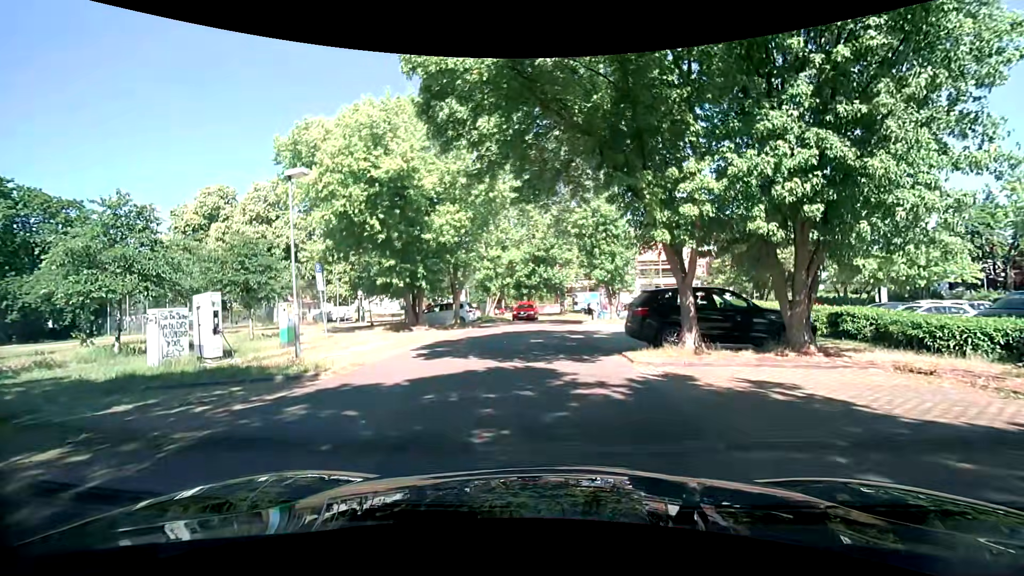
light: Day
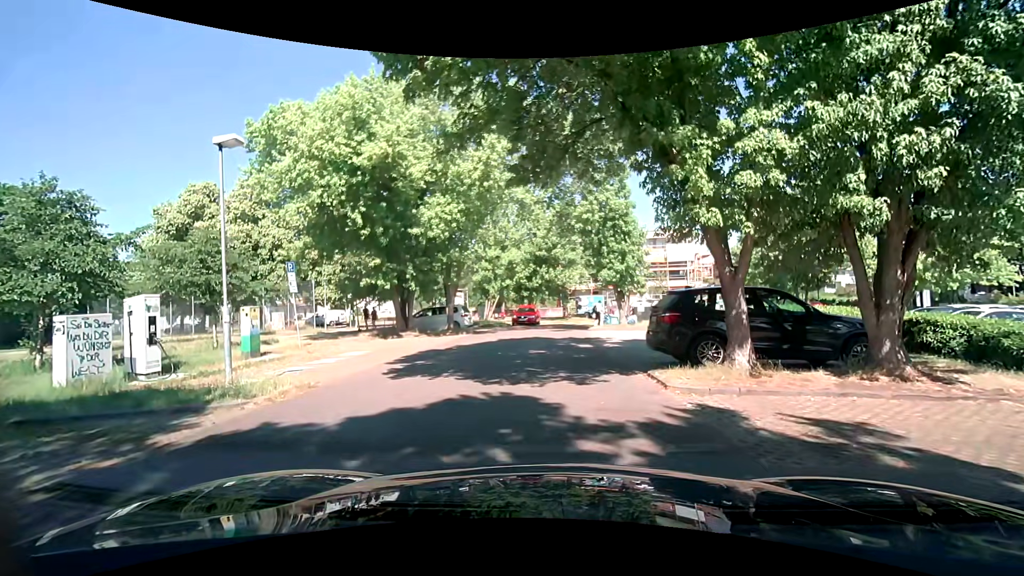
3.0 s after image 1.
(0.0, +2.5) m; 0°
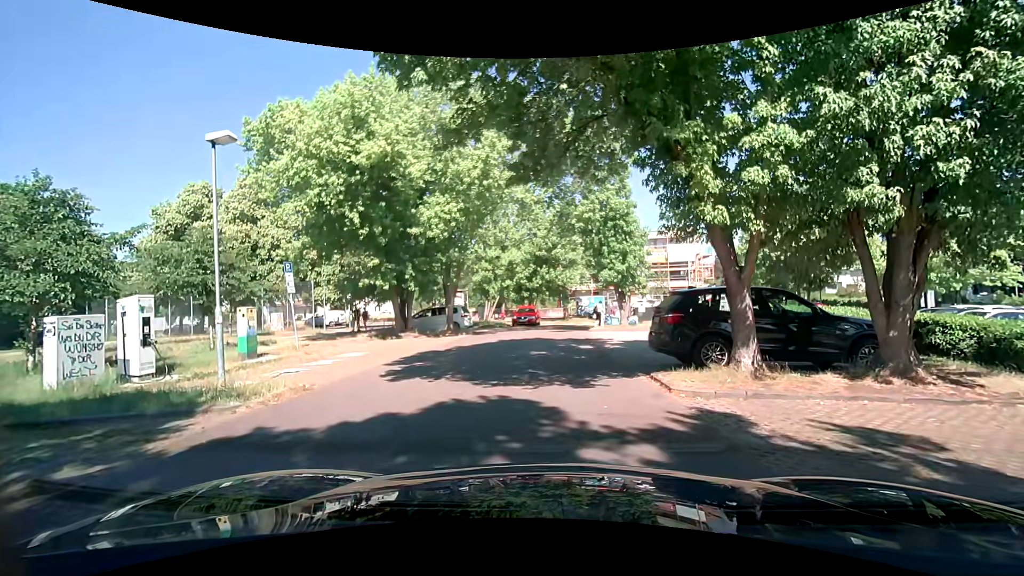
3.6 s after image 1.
(0.0, +0.2) m; 0°
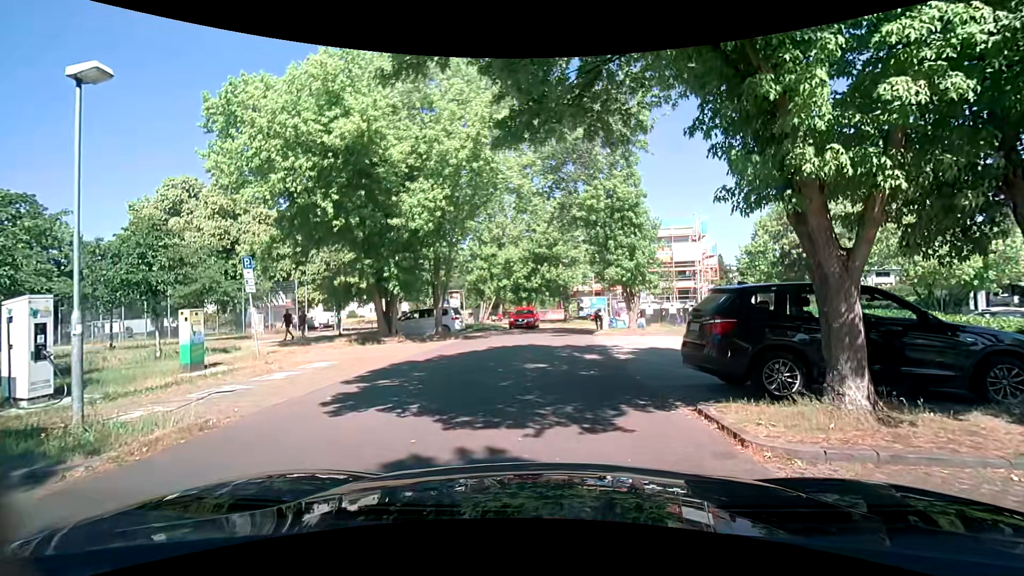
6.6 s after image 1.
(0.0, +2.7) m; 0°
